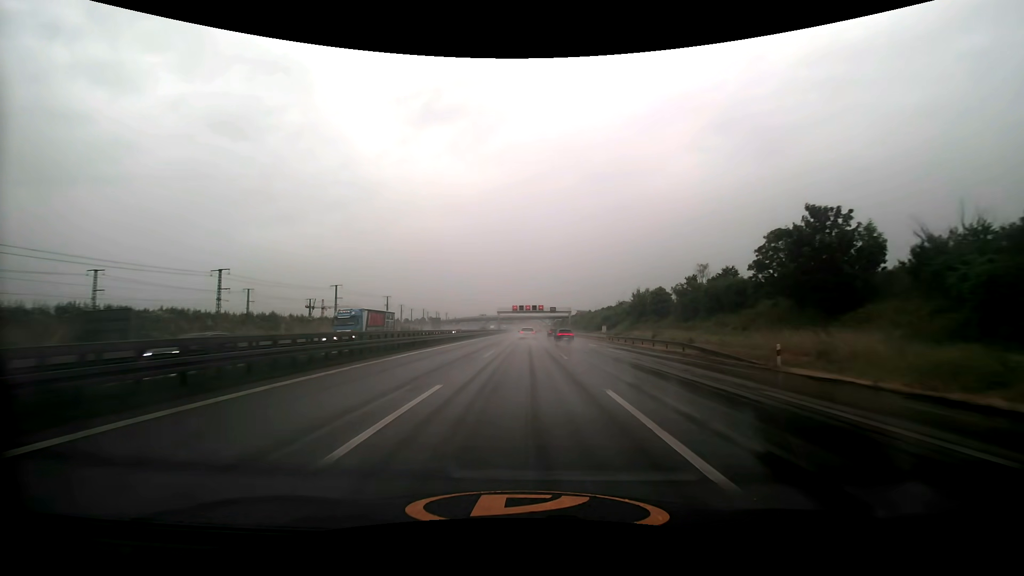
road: motorway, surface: asphalt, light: Day
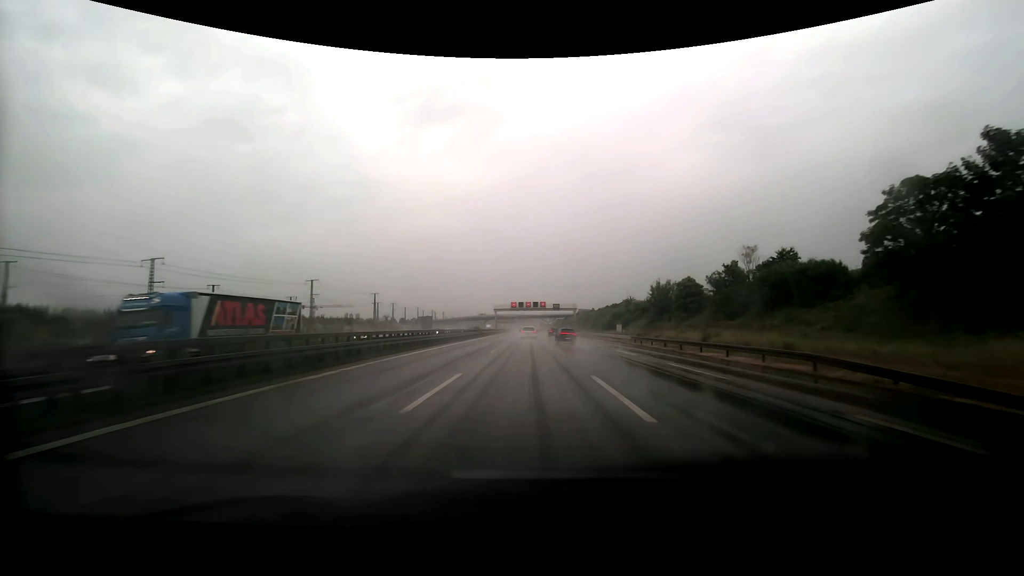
(0.0, +15.2) m; 0°
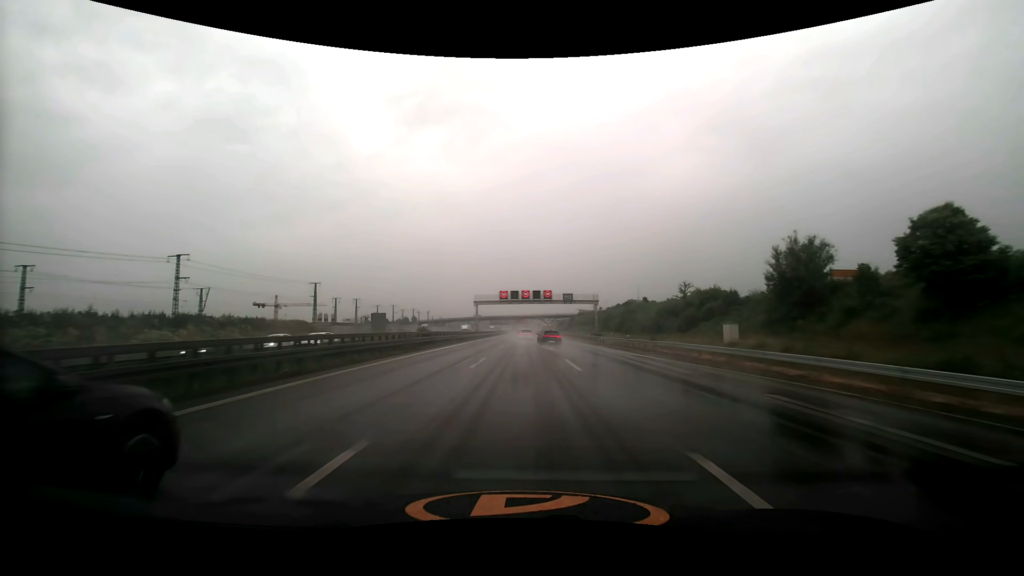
(+0.1, +44.8) m; 0°
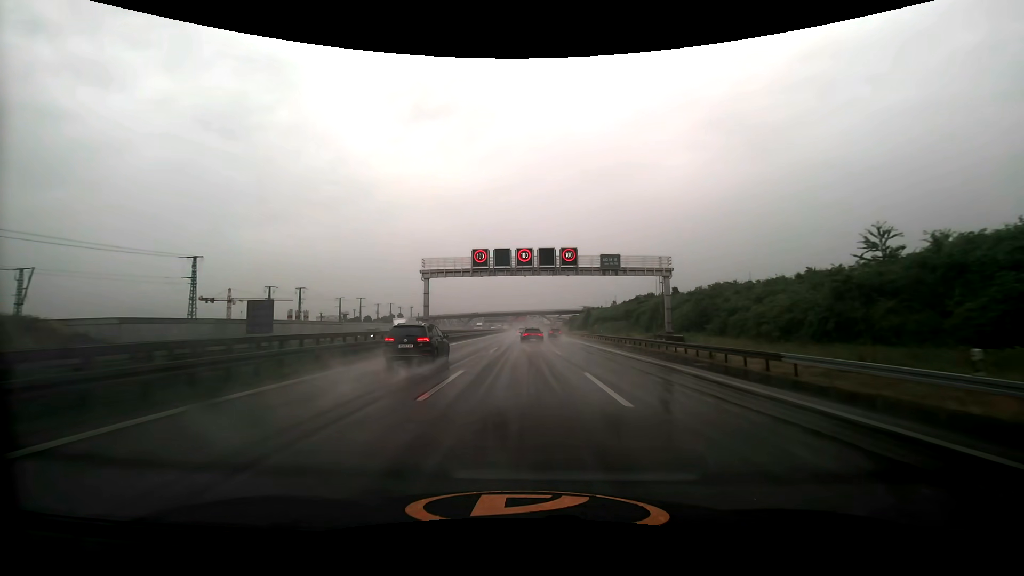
(0.0, +44.4) m; 0°
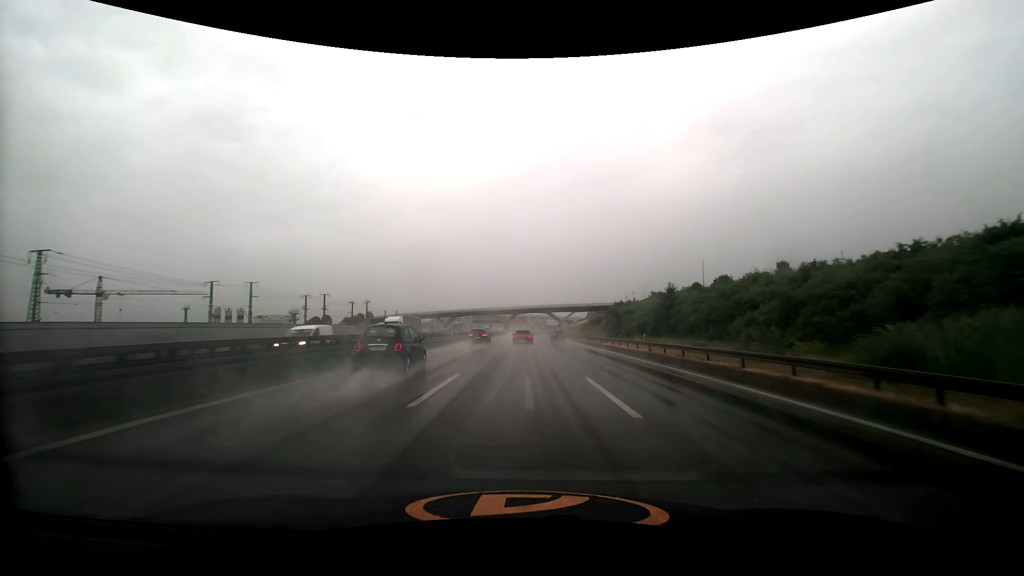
(0.0, +73.0) m; 0°
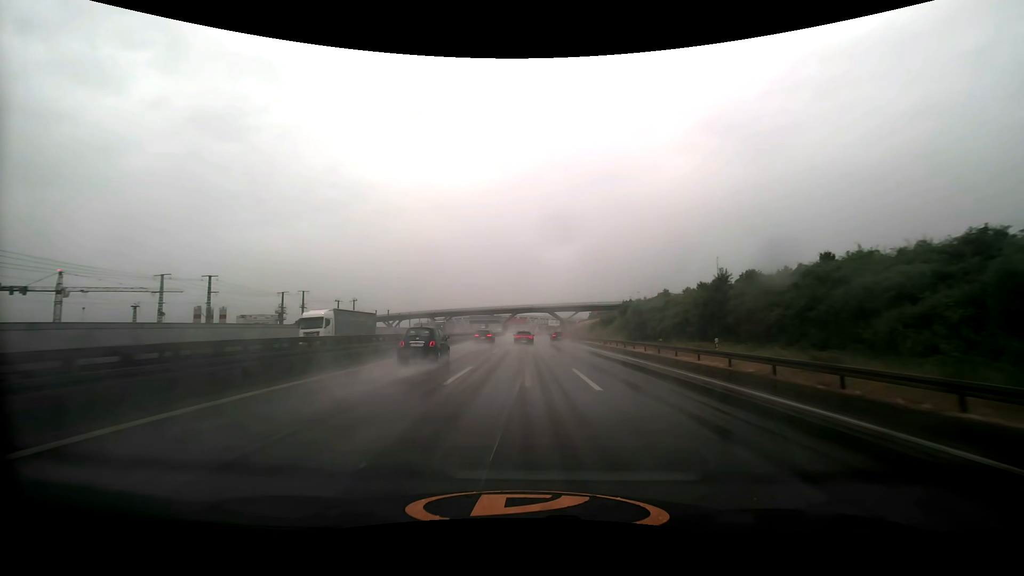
(0.0, +14.7) m; 0°
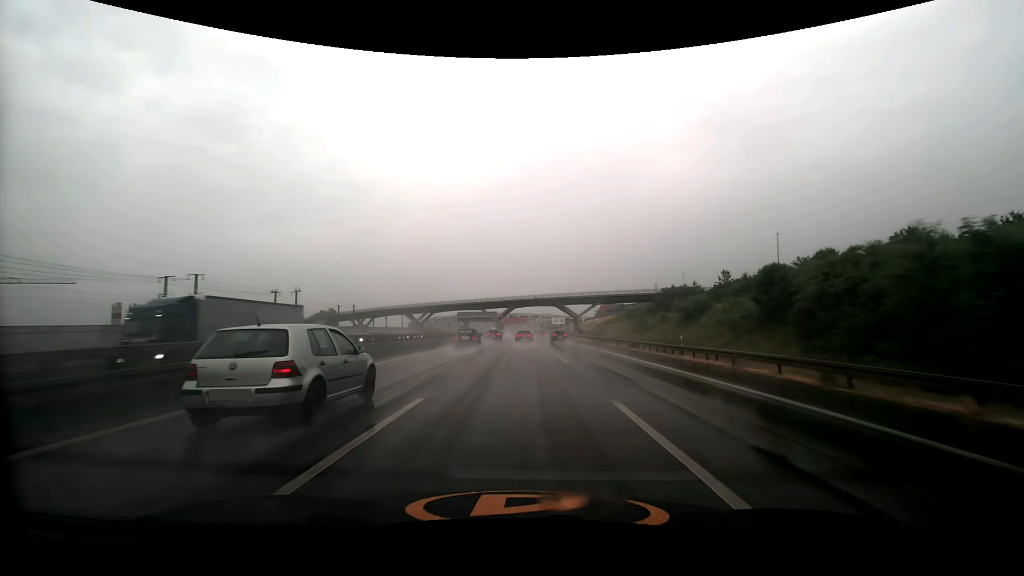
(-0.1, +44.7) m; 0°
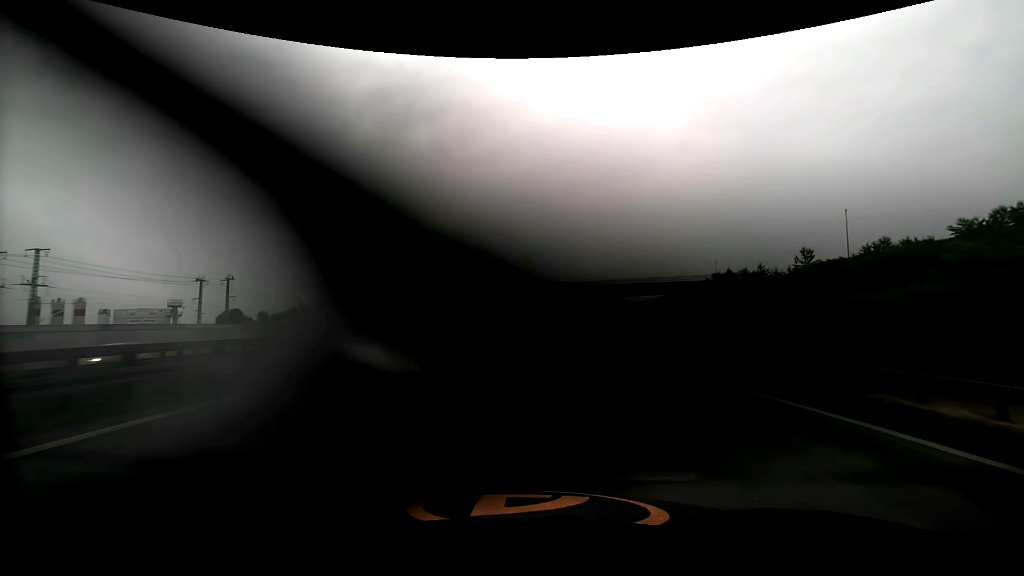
(0.0, +30.5) m; 0°
(0, +10) (0, +20) (0, +30) (0, +40) (0, +50) (0, +60) (0, +70) (0, +80) (0, +90) (0, +100) m
